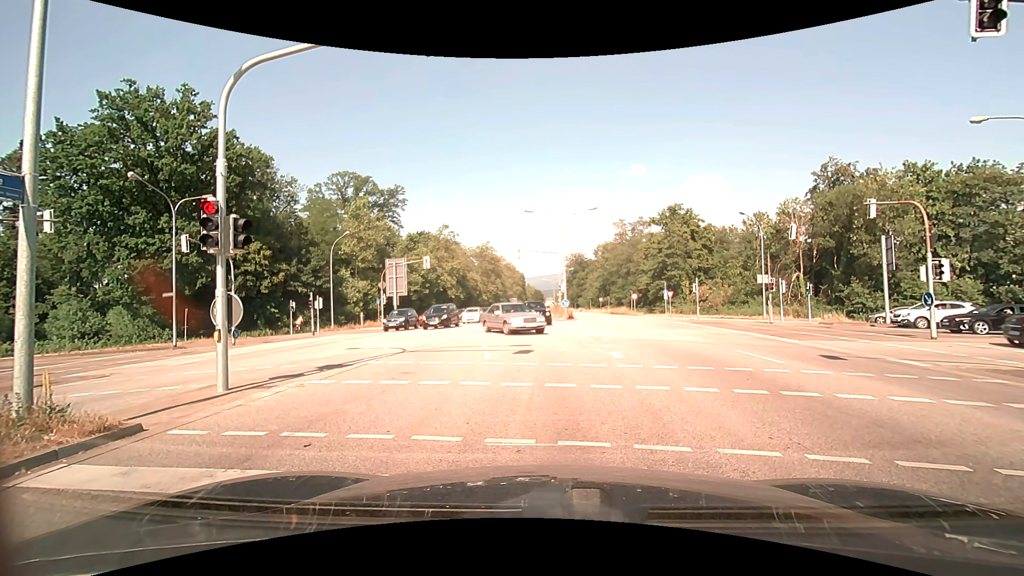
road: primary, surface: asphalt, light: Day
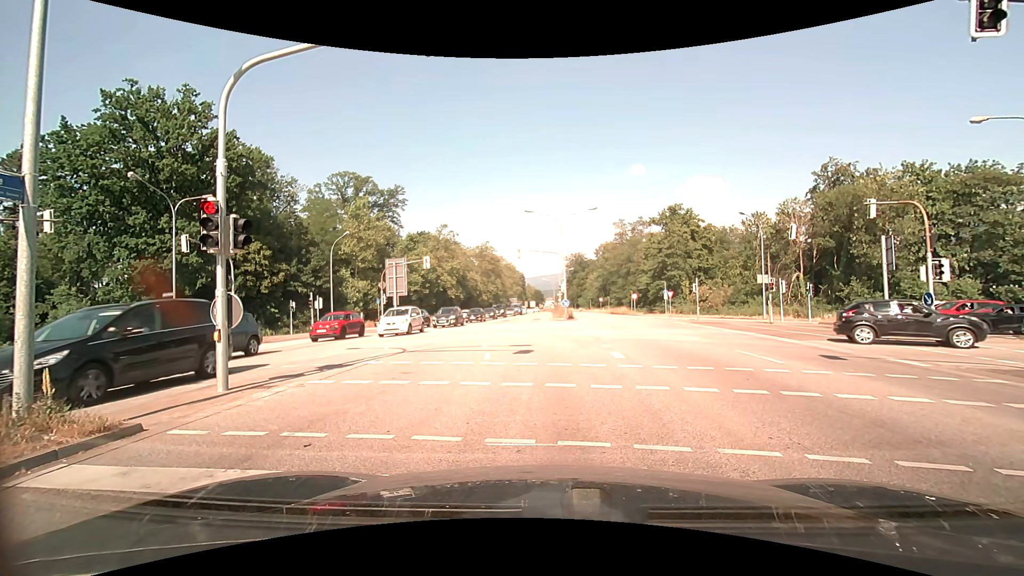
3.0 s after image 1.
(0.0, 0.0) m; 0°
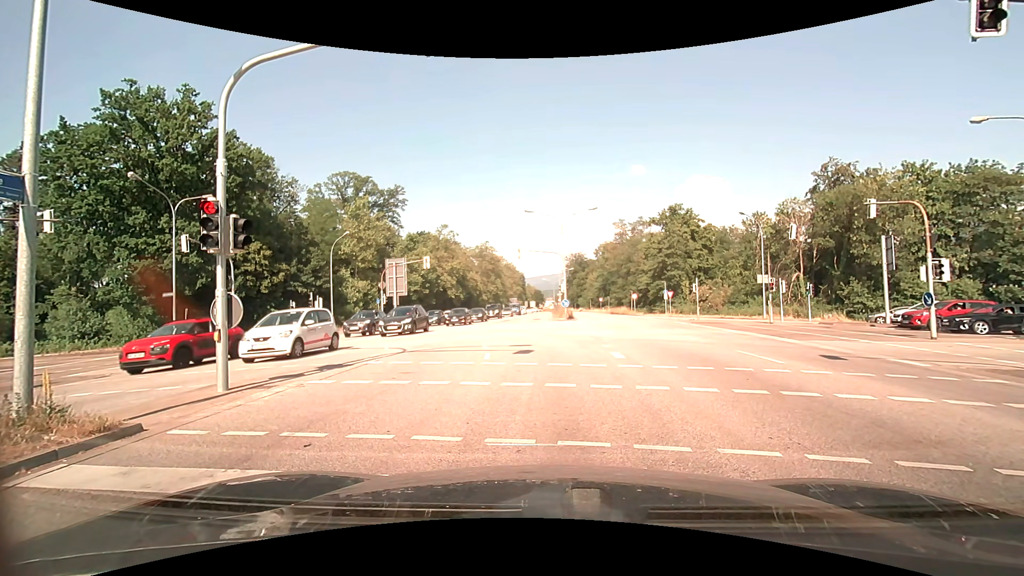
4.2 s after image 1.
(0.0, 0.0) m; 0°
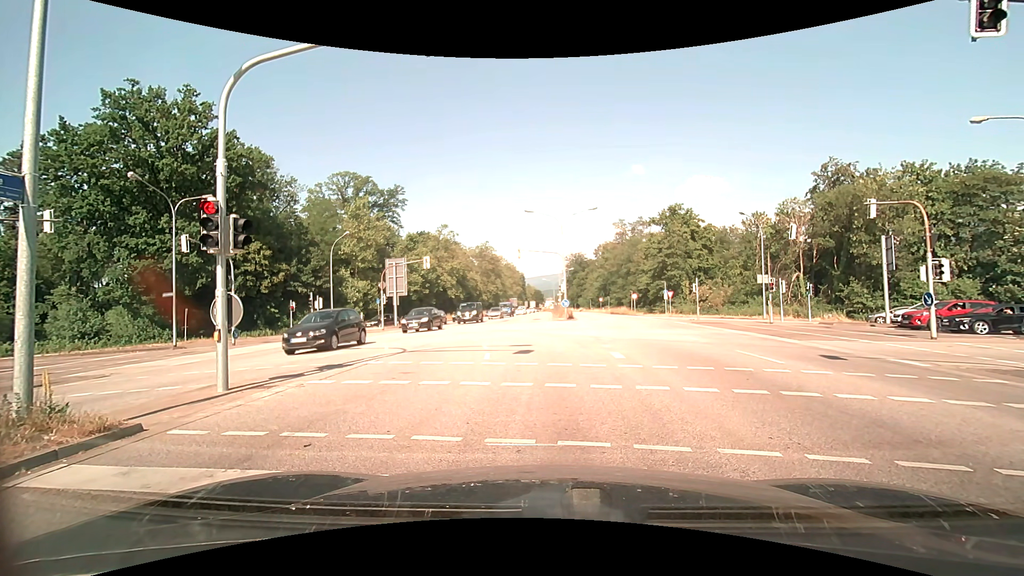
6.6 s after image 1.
(0.0, 0.0) m; 0°
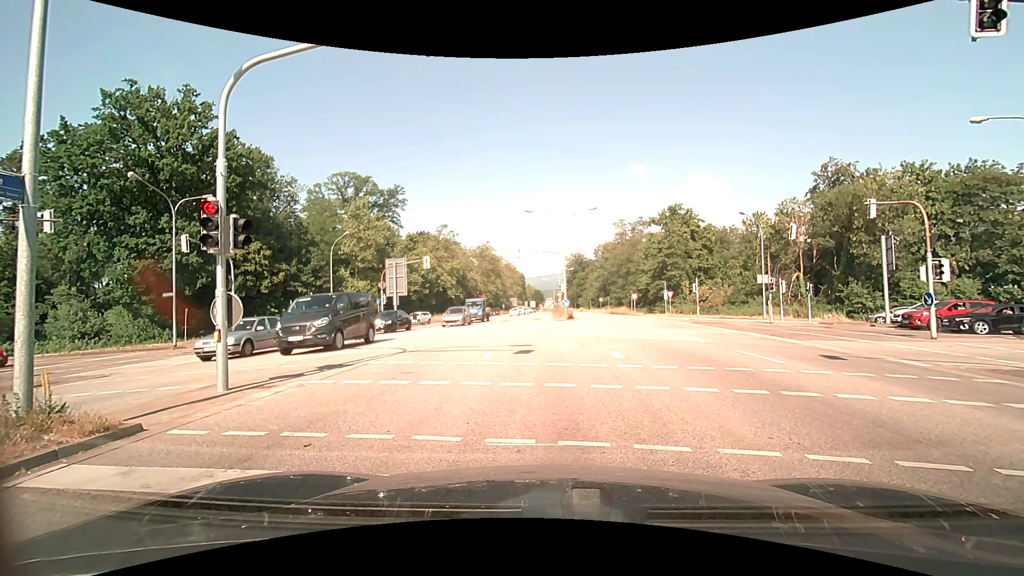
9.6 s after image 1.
(0.0, 0.0) m; 0°
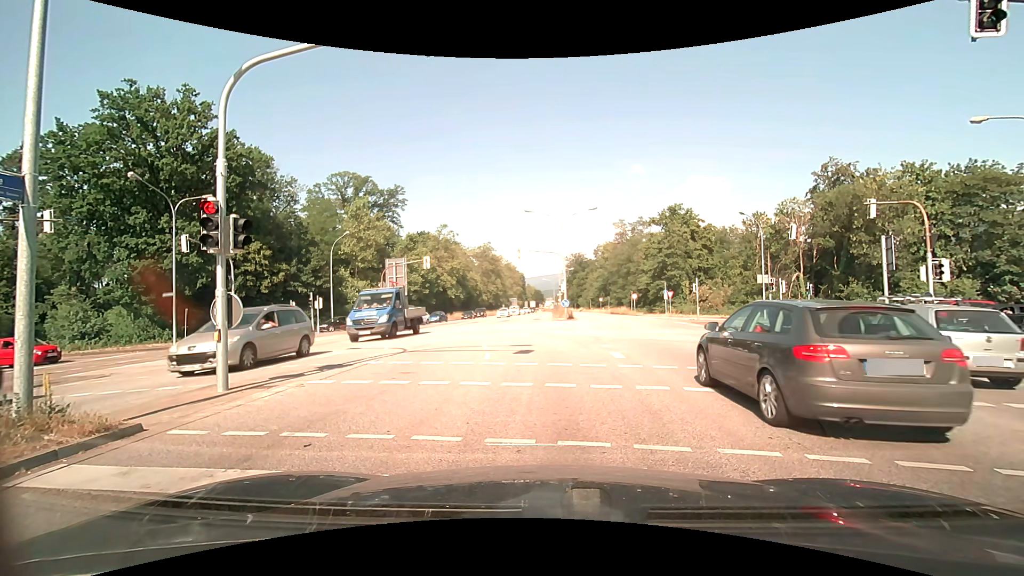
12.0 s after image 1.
(0.0, 0.0) m; 0°
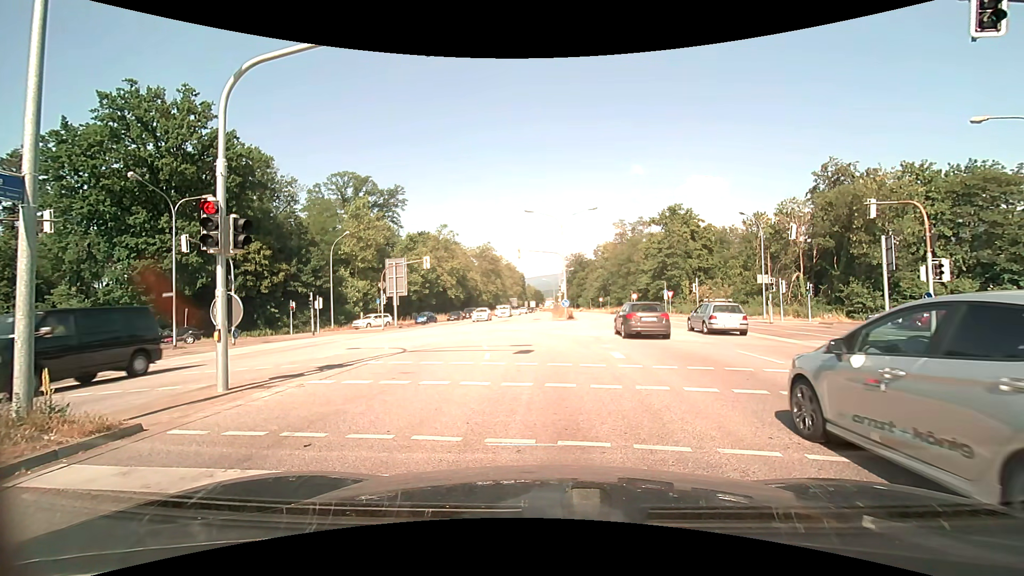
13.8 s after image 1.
(0.0, 0.0) m; 0°
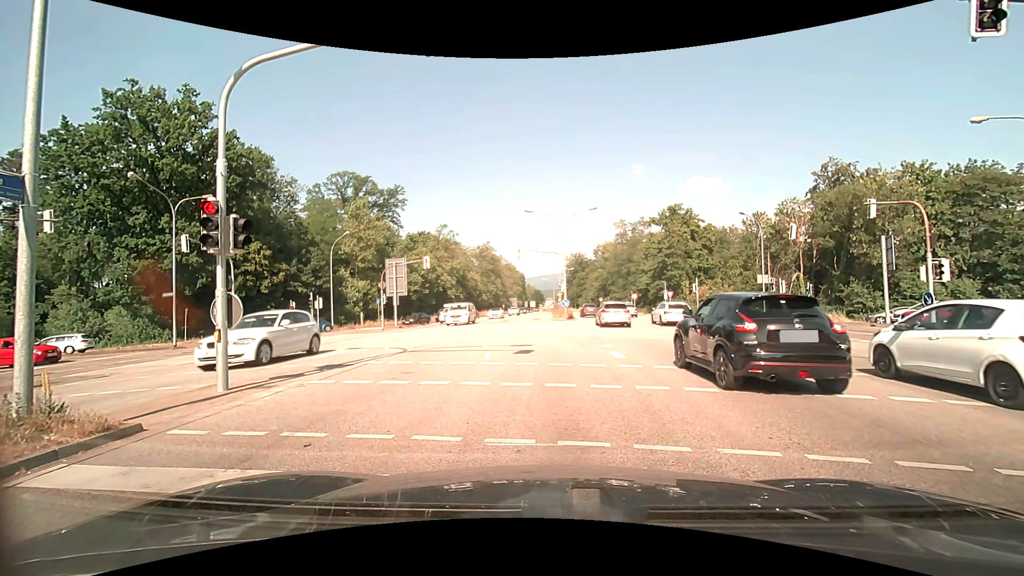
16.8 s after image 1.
(0.0, 0.0) m; 0°
